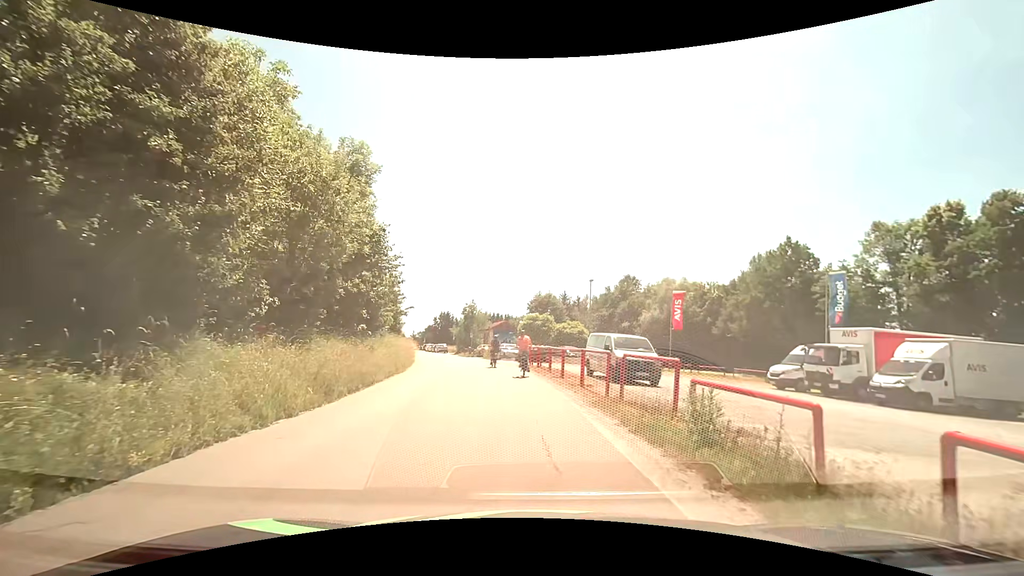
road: tertiary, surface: asphalt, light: Day
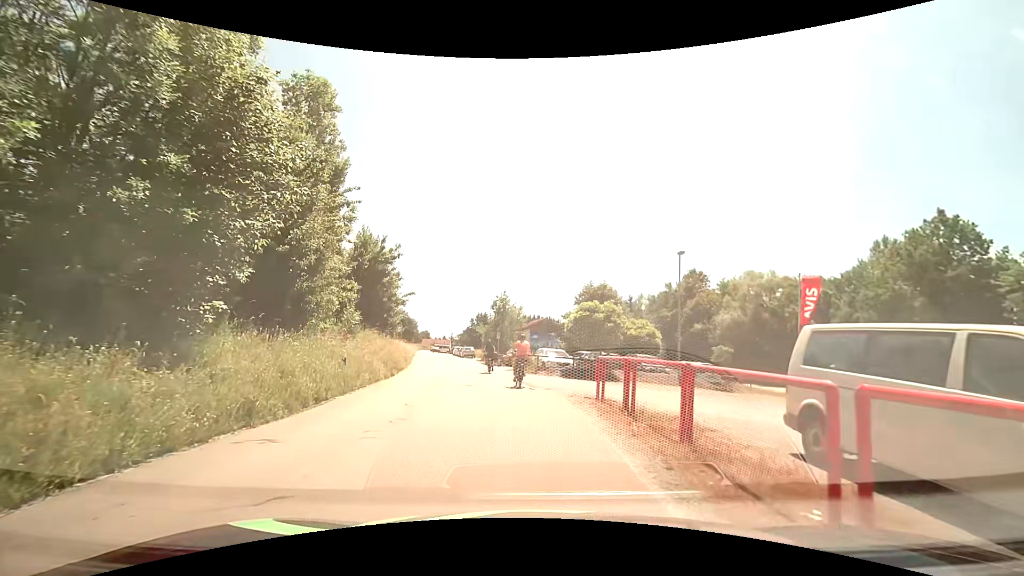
(-0.5, +15.6) m; -4°
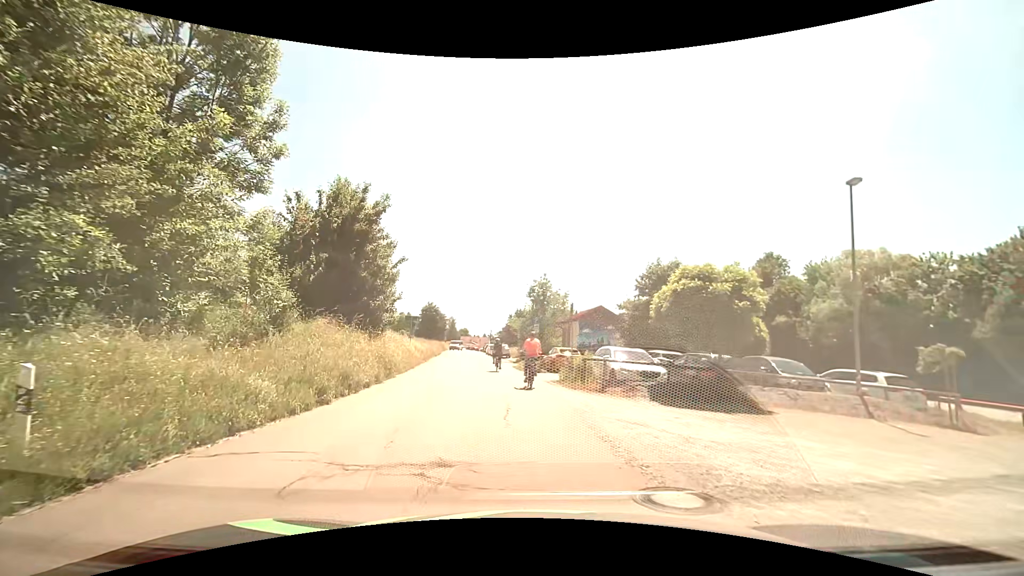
(-0.5, +11.6) m; -5°
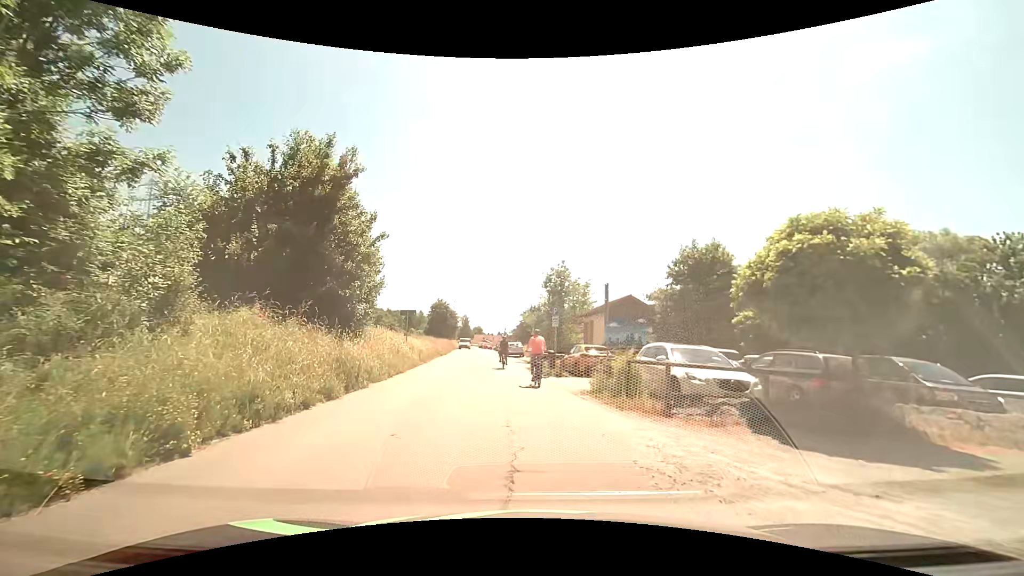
(-0.1, +5.4) m; -2°
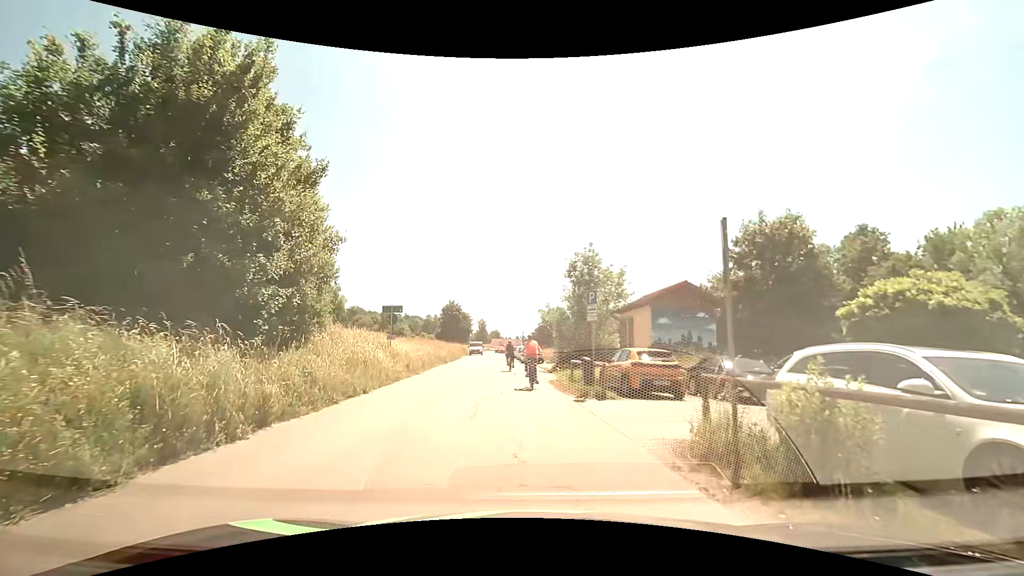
(-0.1, +7.4) m; -1°
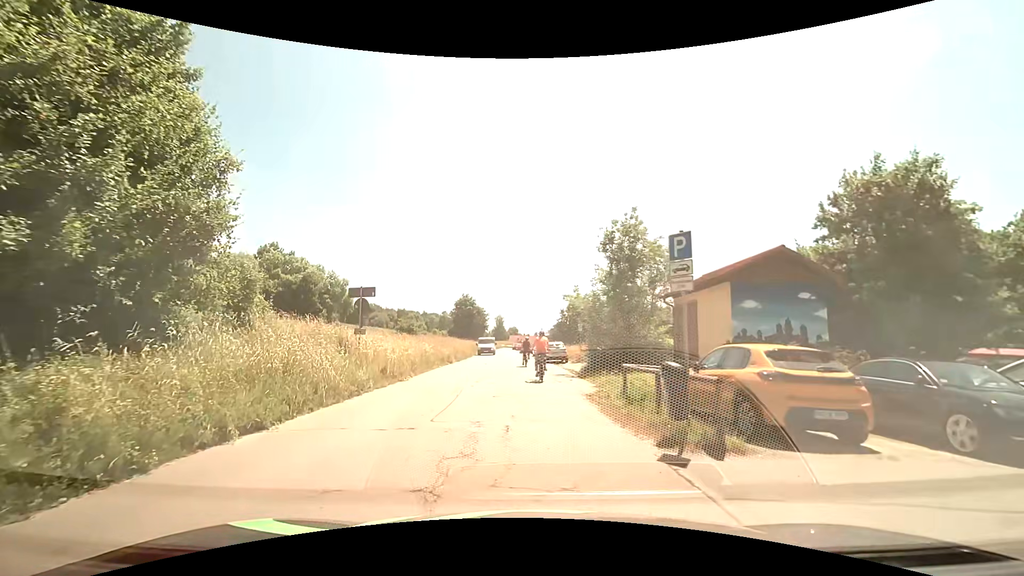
(-0.2, +7.0) m; -3°
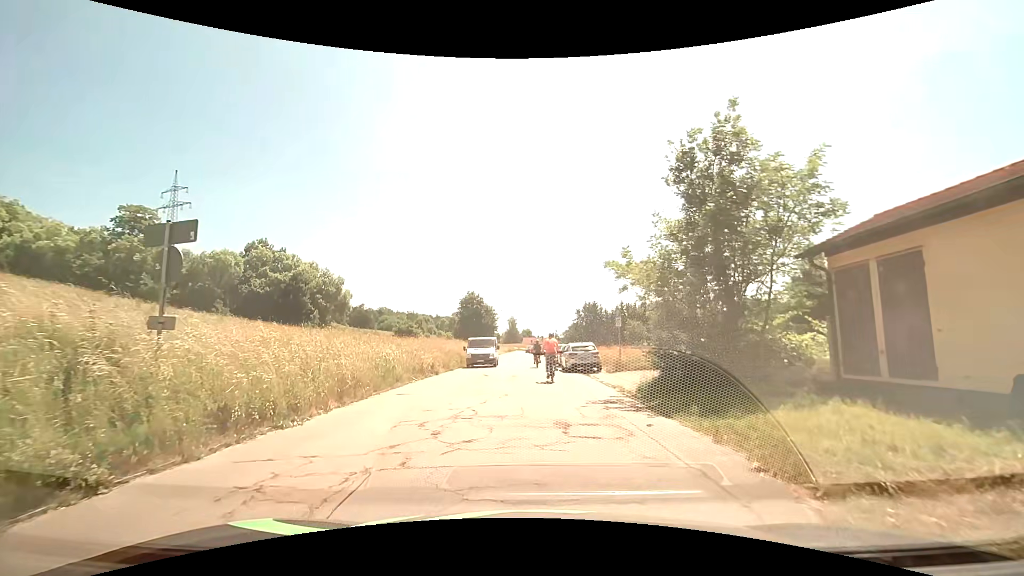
(-0.1, +10.1) m; -1°
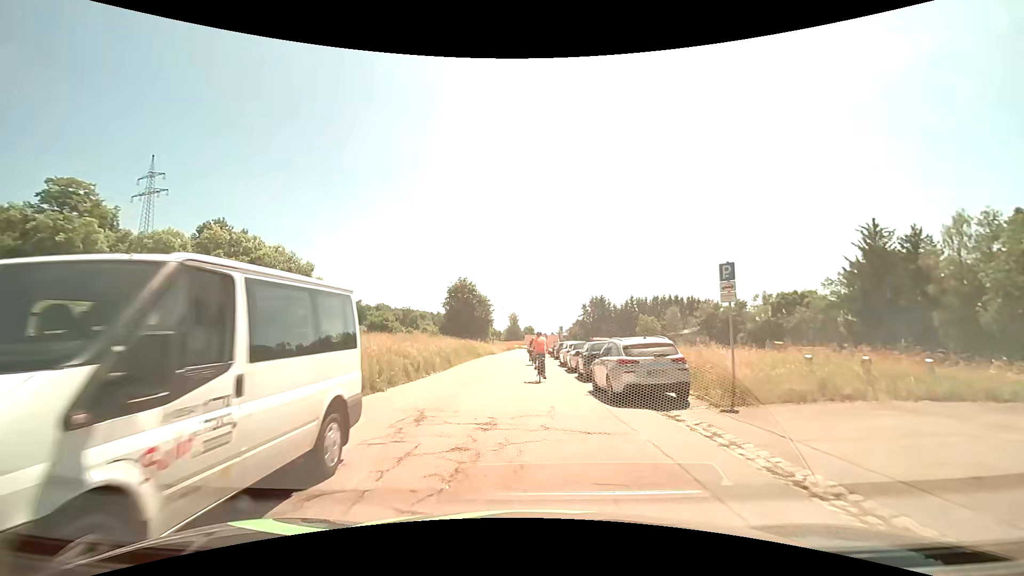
(-0.1, +13.8) m; 0°
(0, +10) (0, +20) (-1, +30) (-1, +40) (-1, +50) (0, +60) (+4, +69) (+13, +73) (+21, +78) (+22, +87) m
